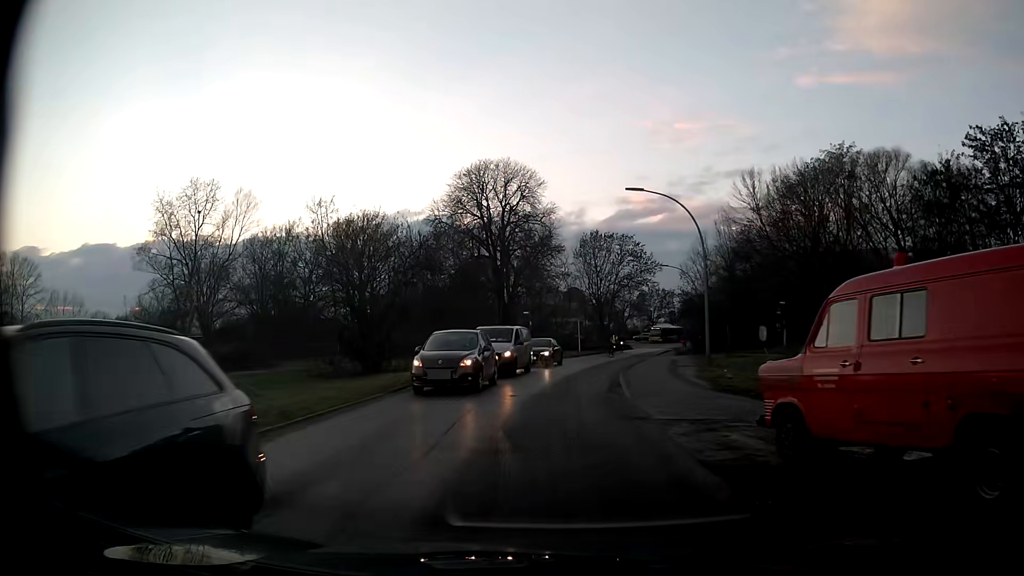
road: residential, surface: asphalt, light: Day
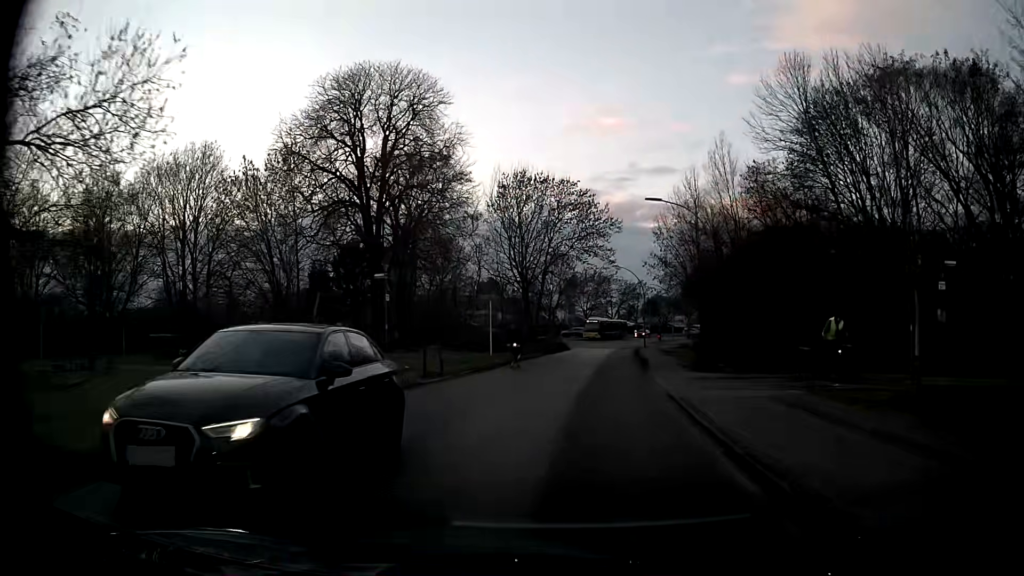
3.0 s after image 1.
(+1.4, +27.8) m; +7°
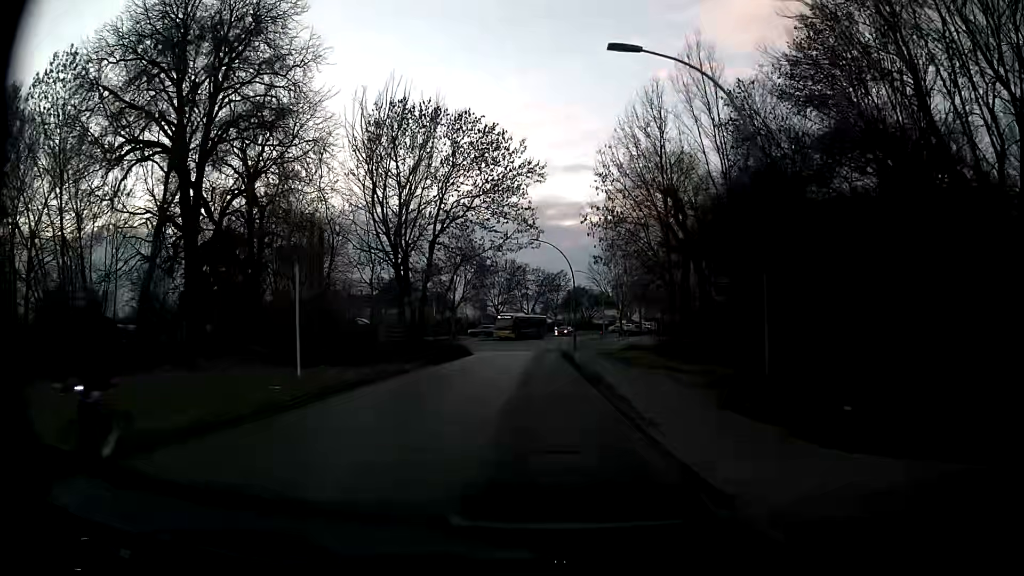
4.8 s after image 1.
(+1.1, +17.2) m; +8°
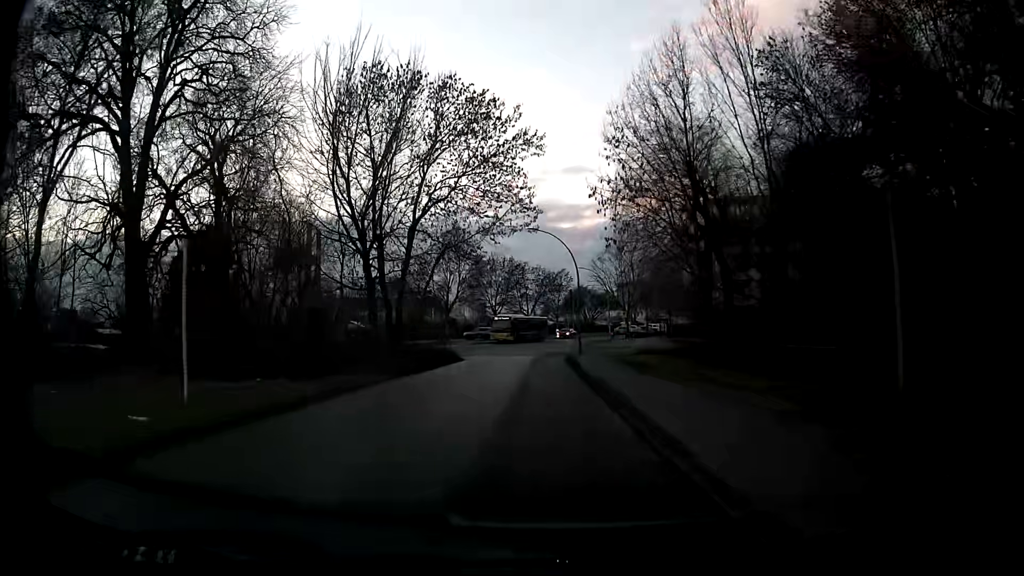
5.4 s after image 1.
(0.0, +5.9) m; 0°
(0, +10) (0, +20) (-1, +30) (-1, +40) (0, +50) (0, +60) (+2, +70) (+4, +80) (+6, +89) (+10, +99) m
